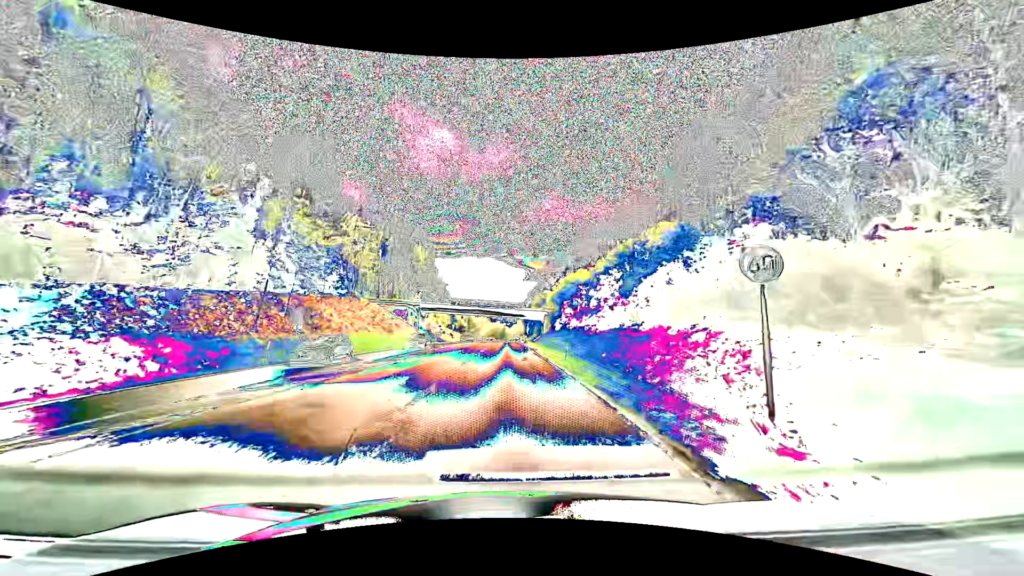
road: secondary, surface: asphalt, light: Day
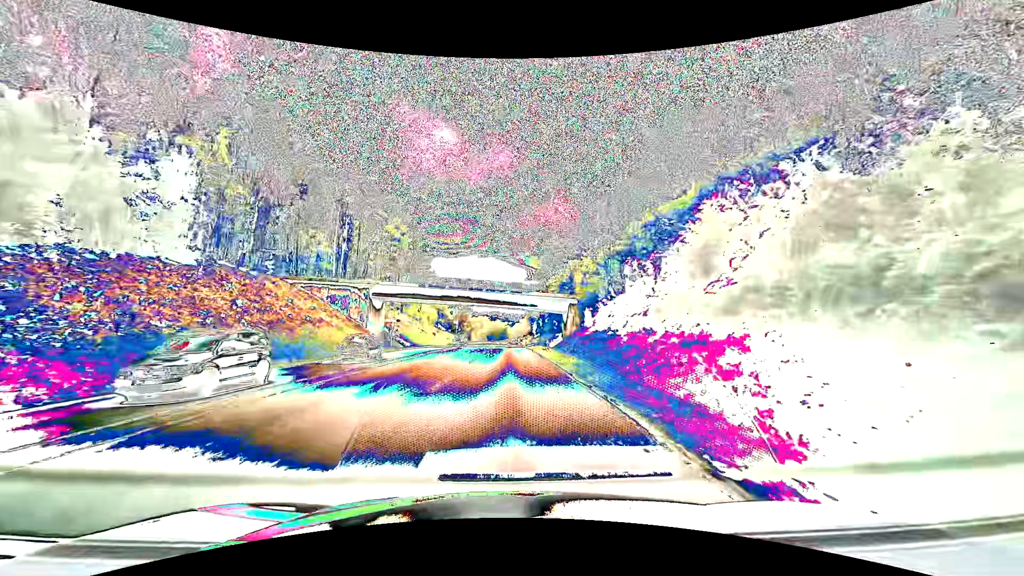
(-0.1, +36.8) m; -1°
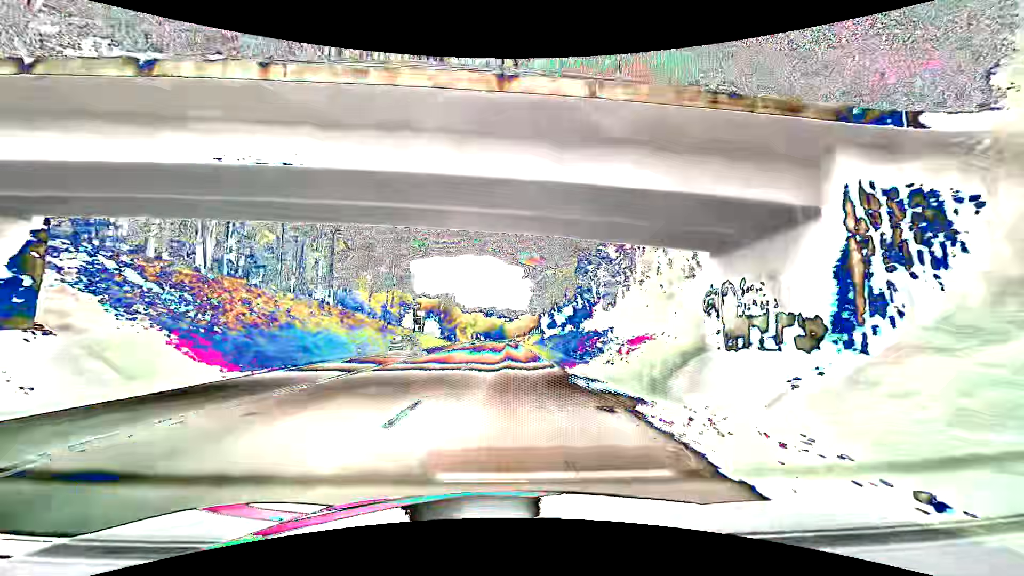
(+0.4, +50.6) m; +1°
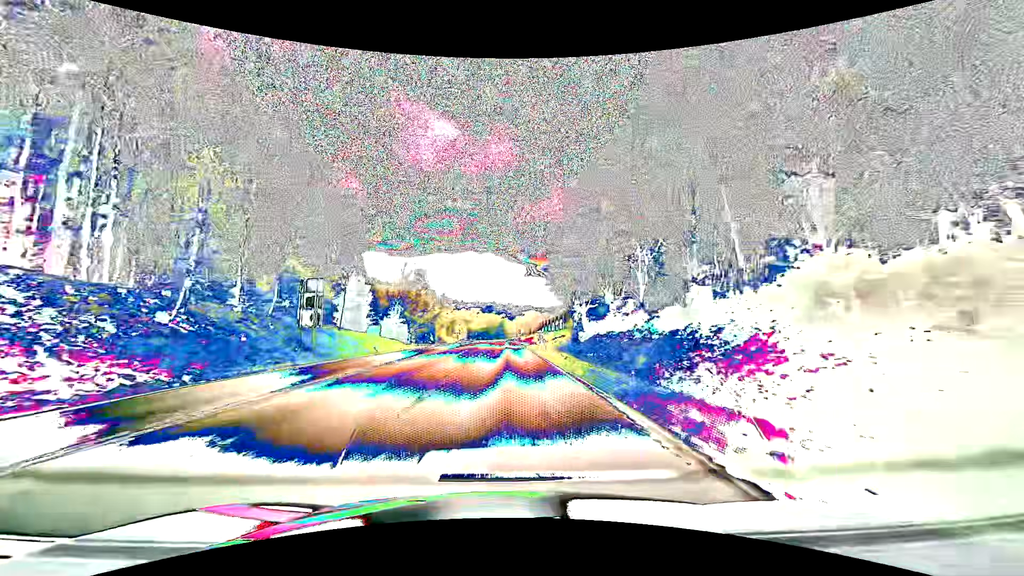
(-0.1, +45.7) m; 0°
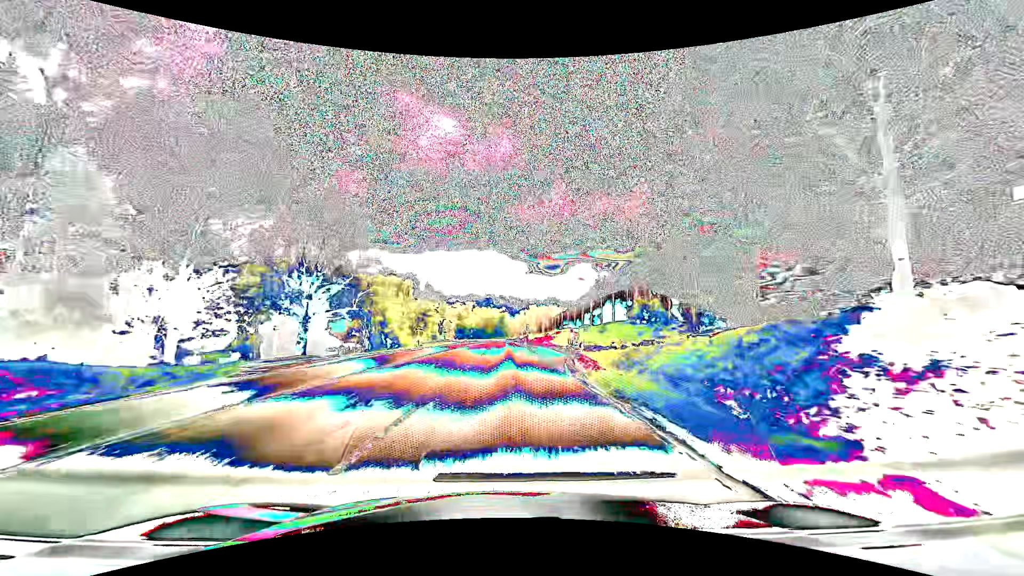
(-0.6, +49.6) m; -1°
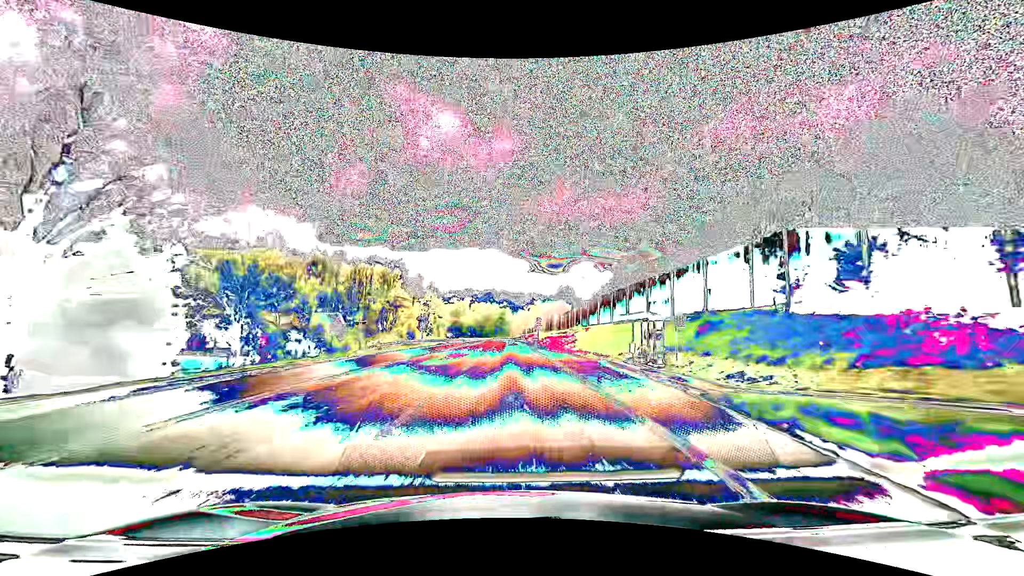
(+0.1, +26.5) m; 0°
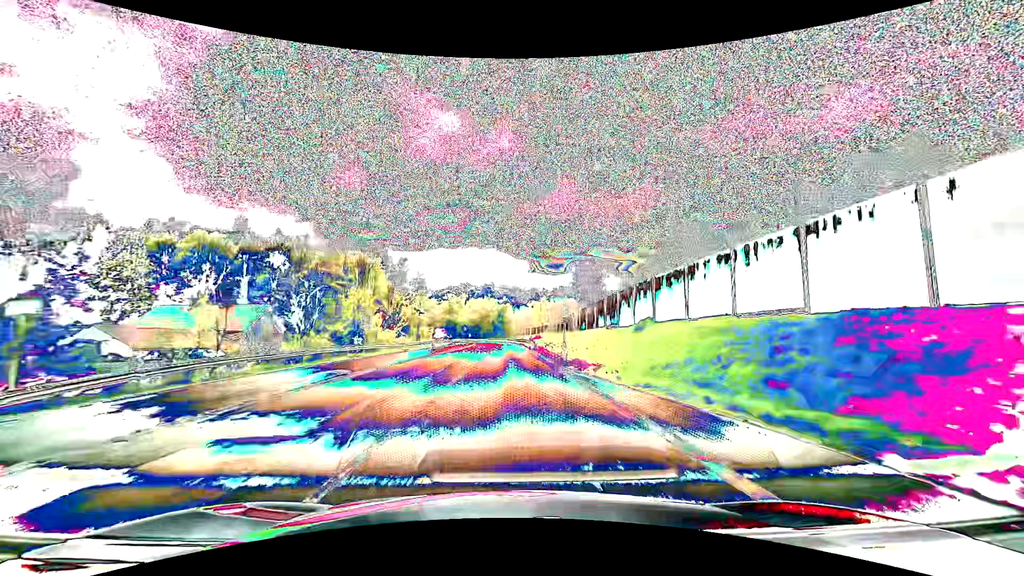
(0.0, +27.5) m; 0°
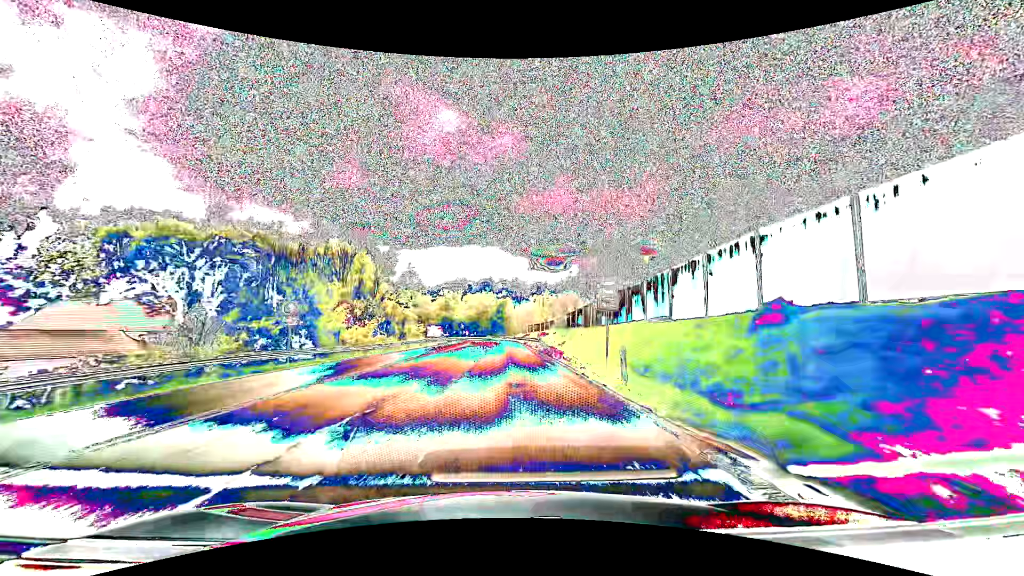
(0.0, +14.2) m; 0°
(0, +10) (0, +20) (0, +30) (0, +40) (0, +50) (0, +60) (-1, +70) (-1, +80) (-2, +90) (-2, +100) m
